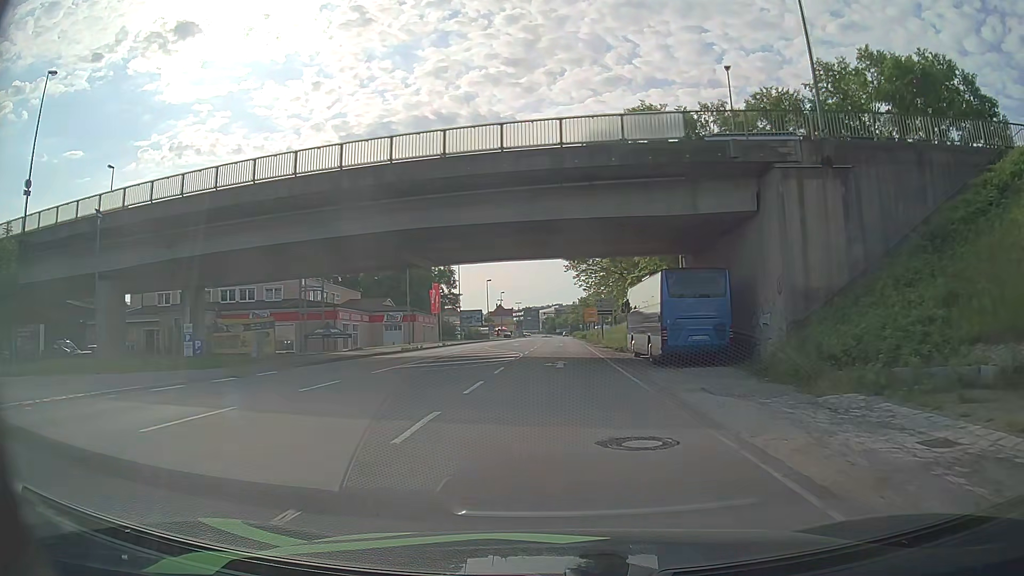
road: primary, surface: asphalt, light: Day
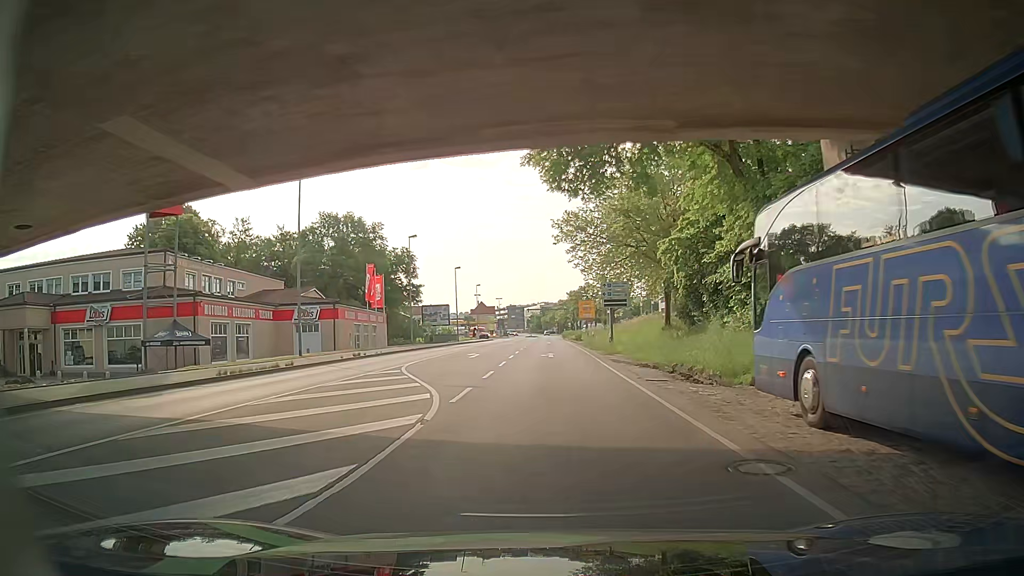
(+0.2, +23.2) m; +1°
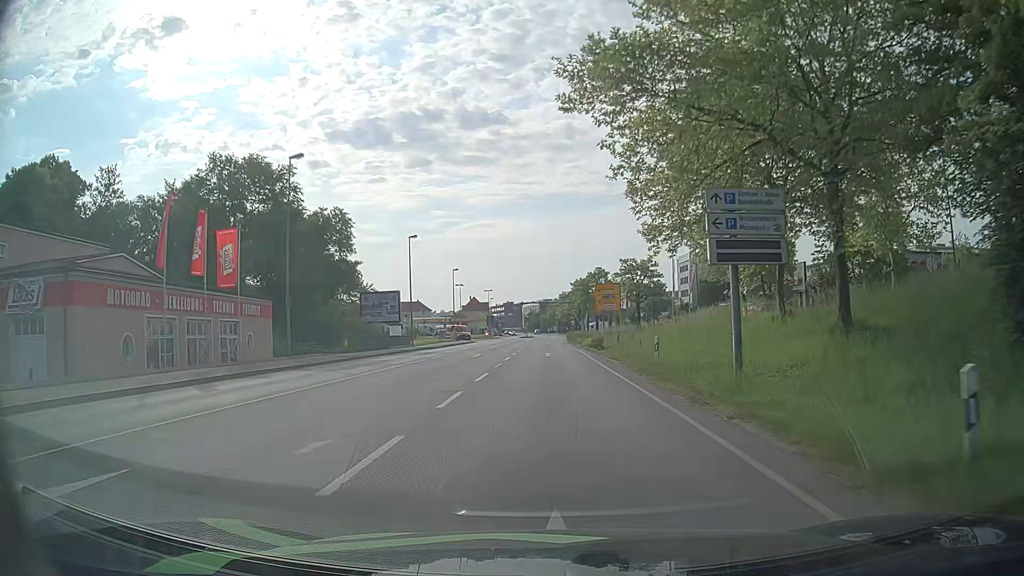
(+0.1, +30.9) m; 0°
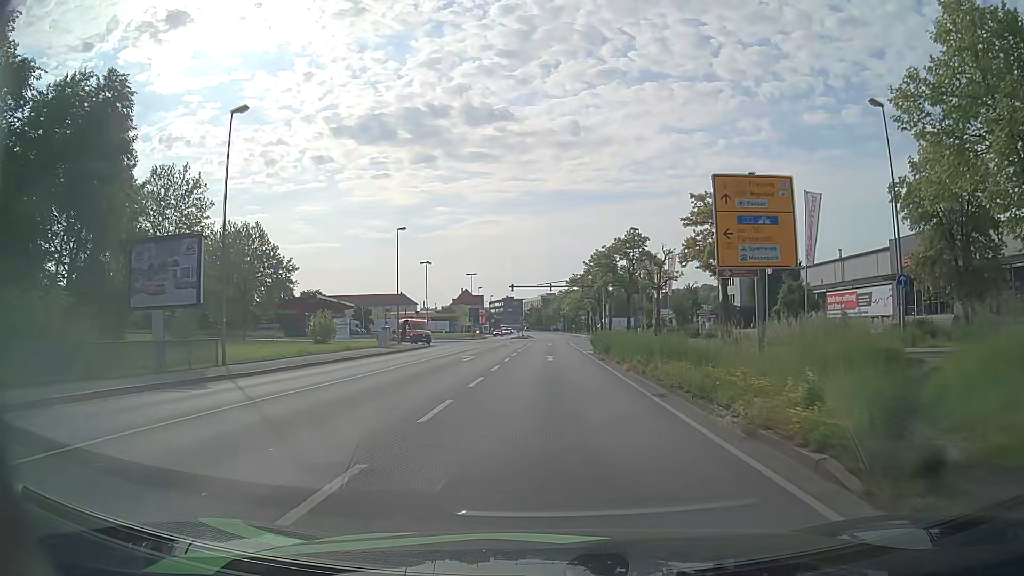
(+0.2, +37.8) m; 0°
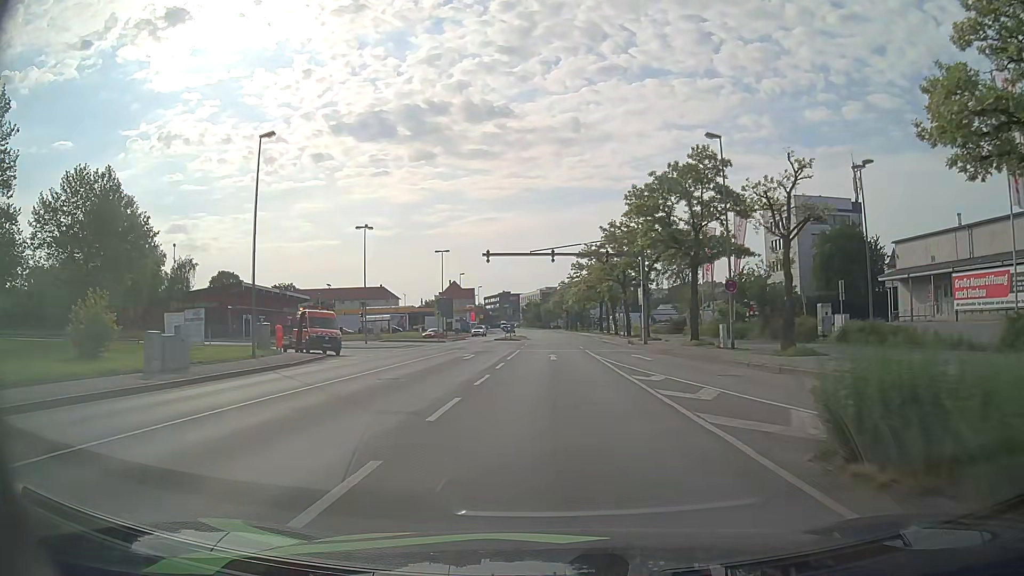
(0.0, +30.0) m; 0°
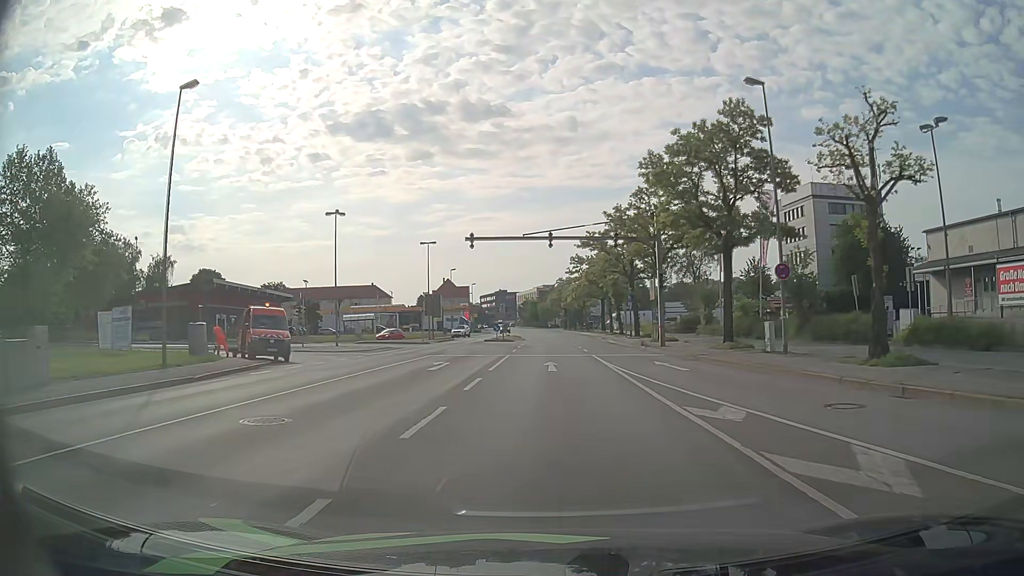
(0.0, +7.5) m; 0°
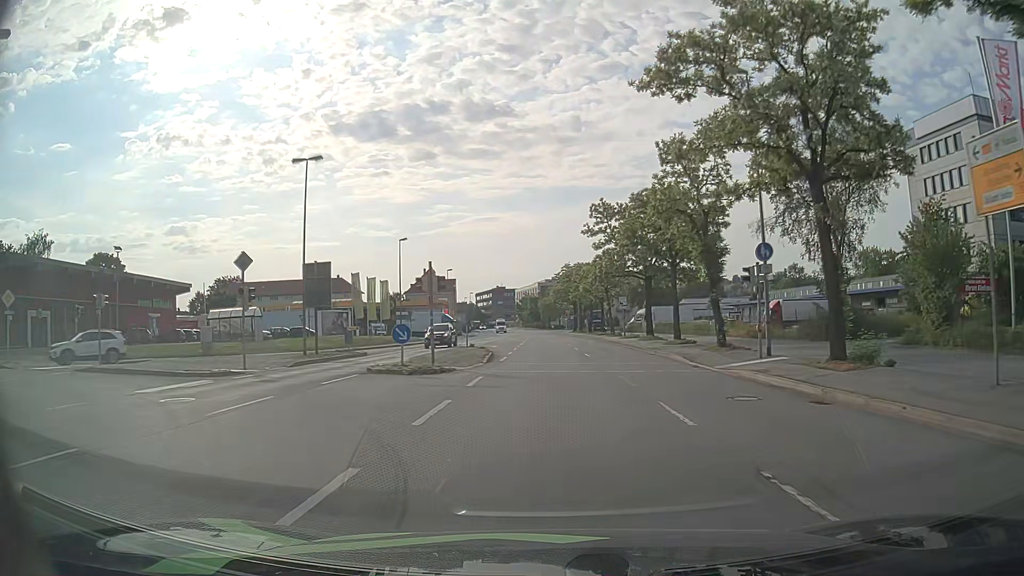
(-0.1, +37.7) m; 0°
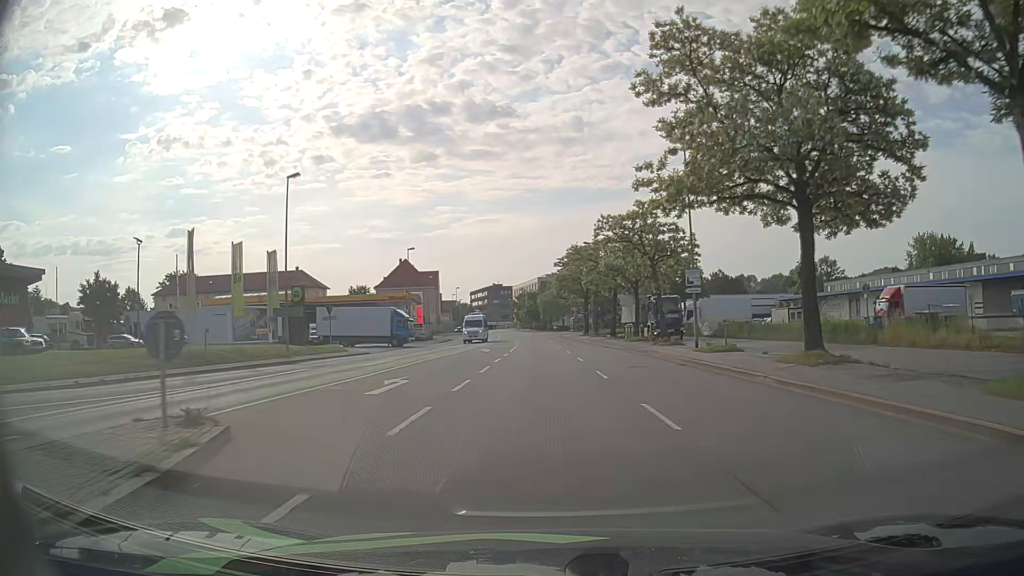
(0.0, +30.3) m; 0°
